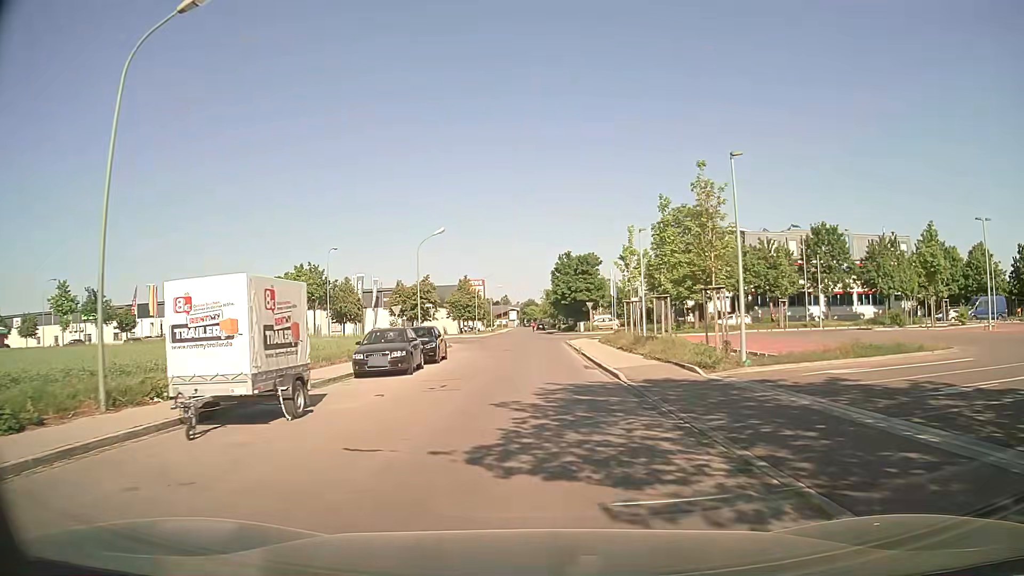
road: unclassified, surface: asphalt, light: Day
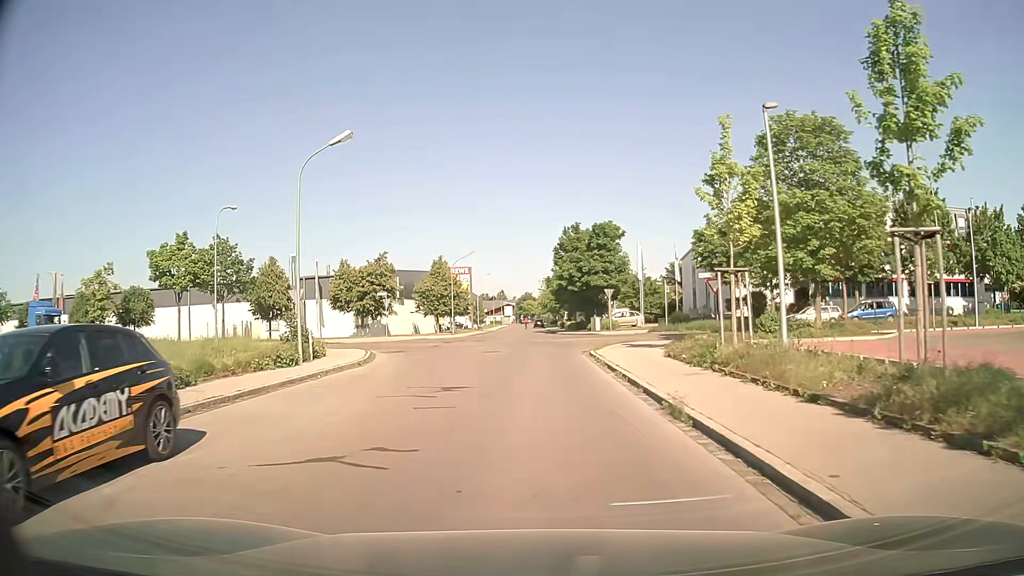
(+0.2, +21.4) m; 0°
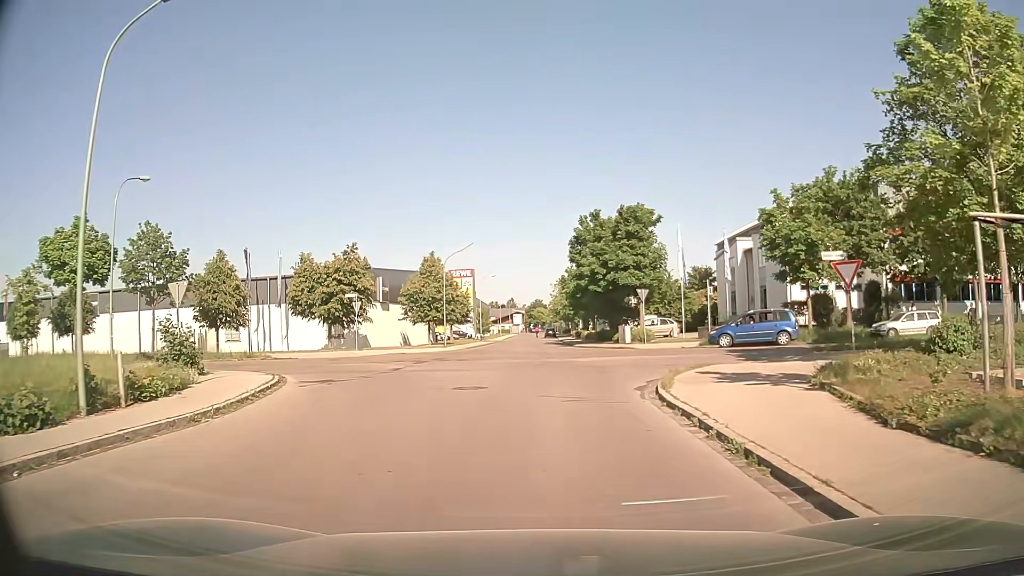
(0.0, +11.6) m; -1°
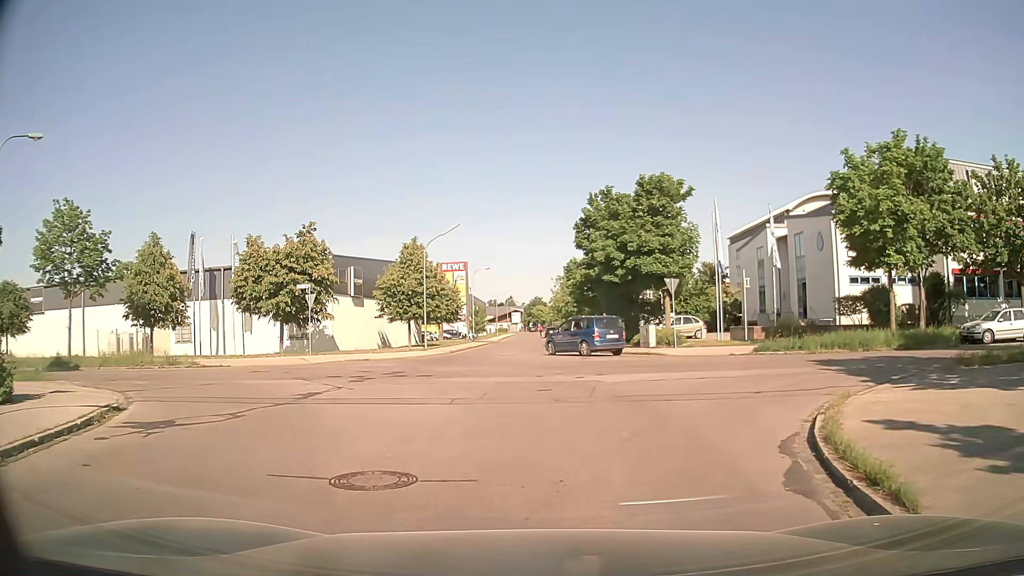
(+0.1, +8.5) m; 0°
(0, +10) (+1, +20) (+1, +30) (+1, +40) (+1, +50) (+2, +60) (+2, +70) (+2, +80) (+1, +90) (+1, +100) m
